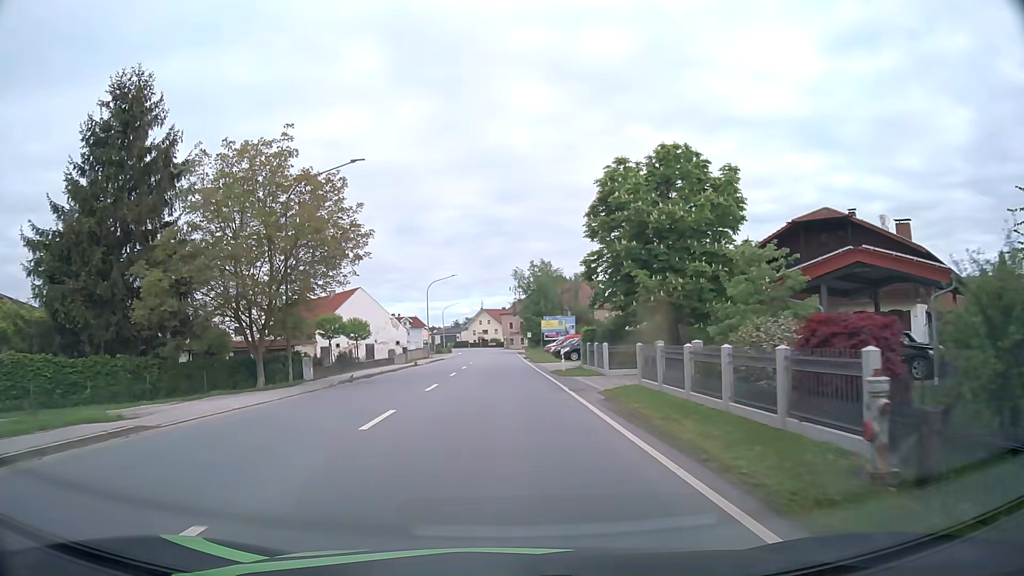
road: primary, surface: asphalt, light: Day
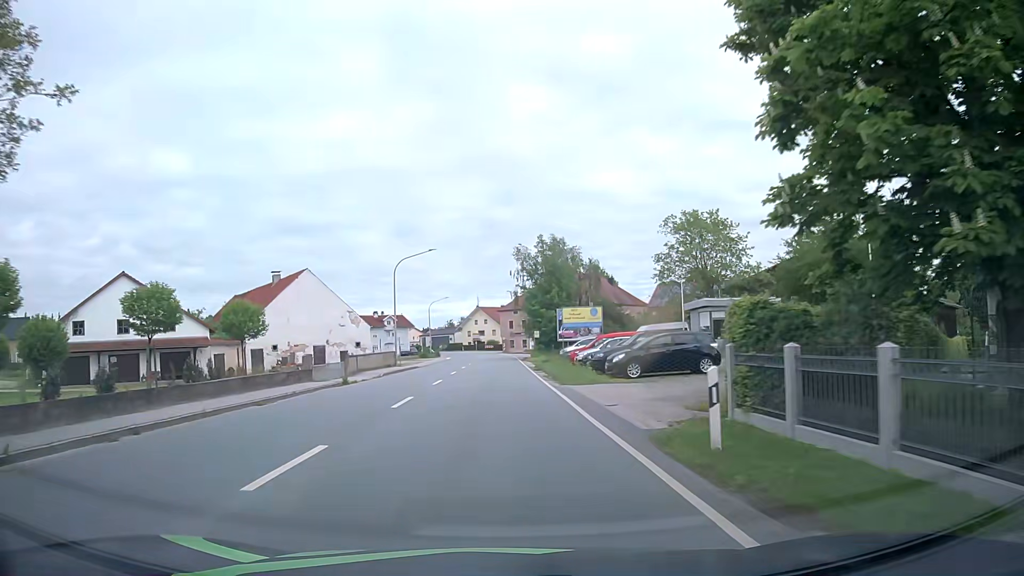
(0.0, +22.7) m; 0°
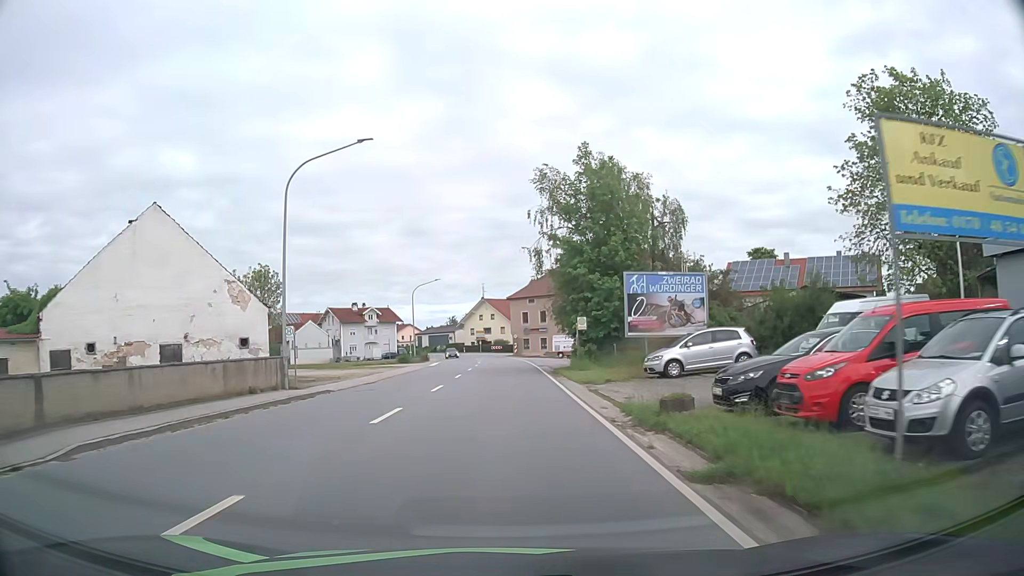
(-0.2, +30.3) m; -1°
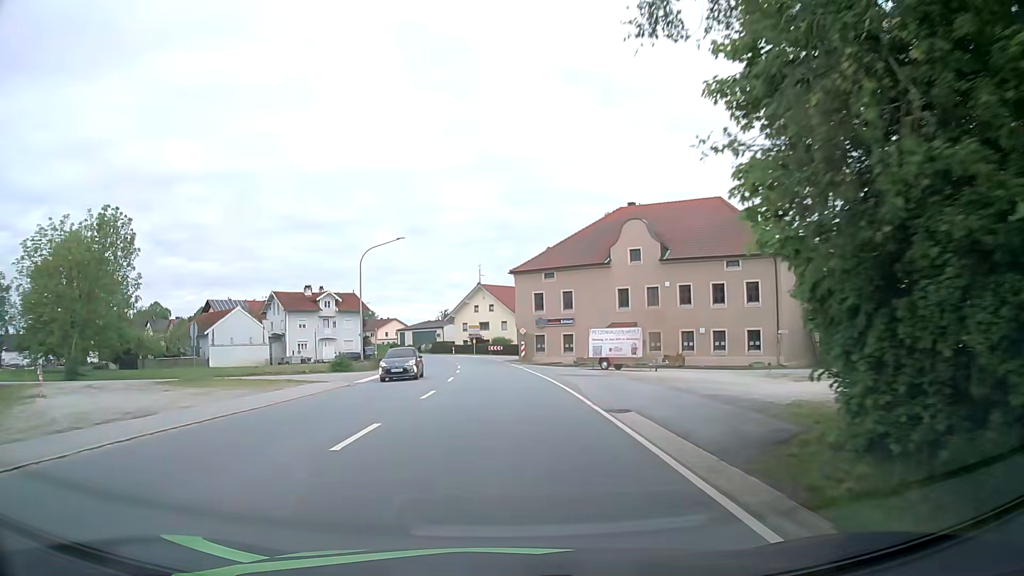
(+0.1, +30.5) m; 0°
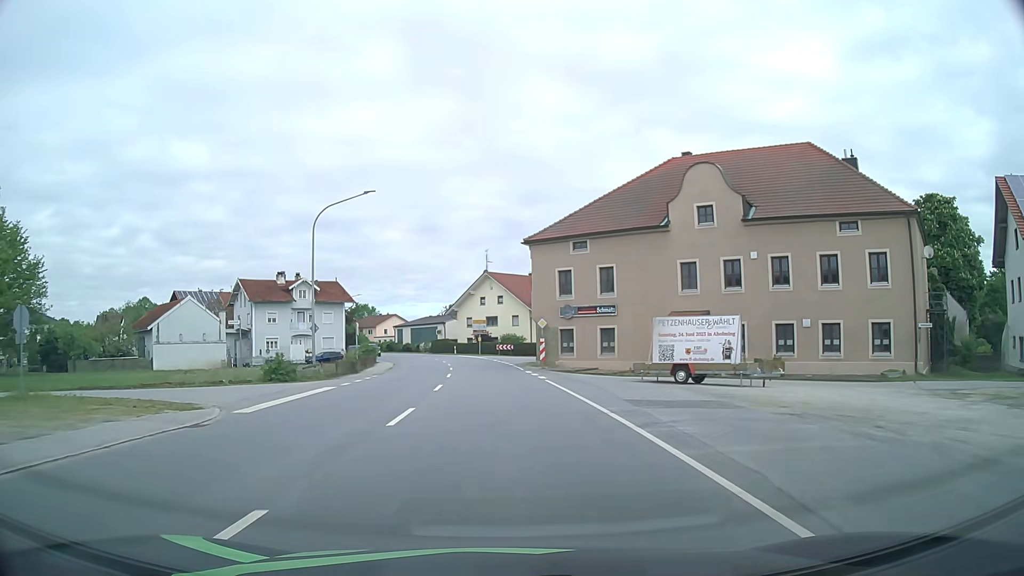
(-0.2, +15.3) m; -1°
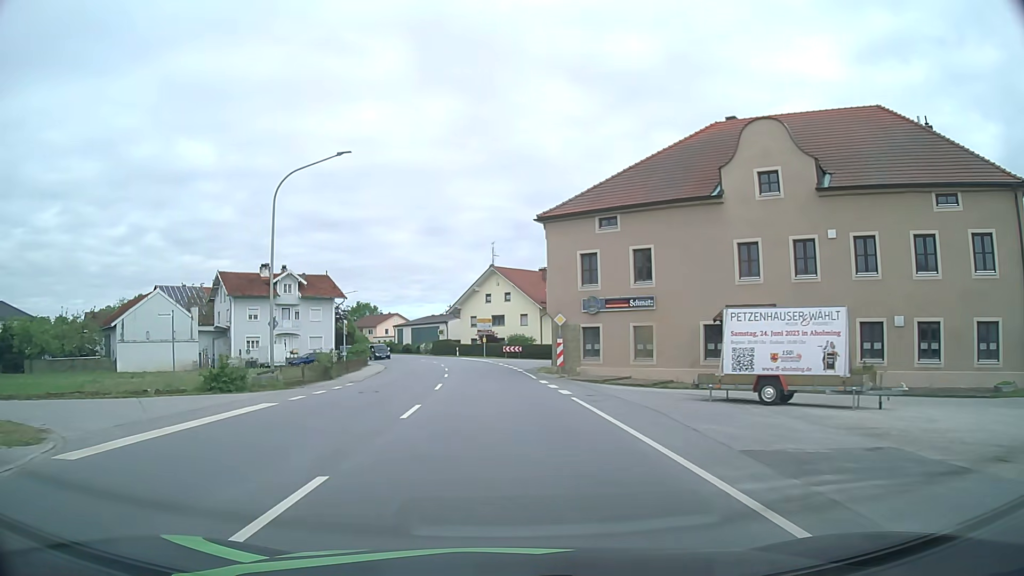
(0.0, +7.7) m; -1°
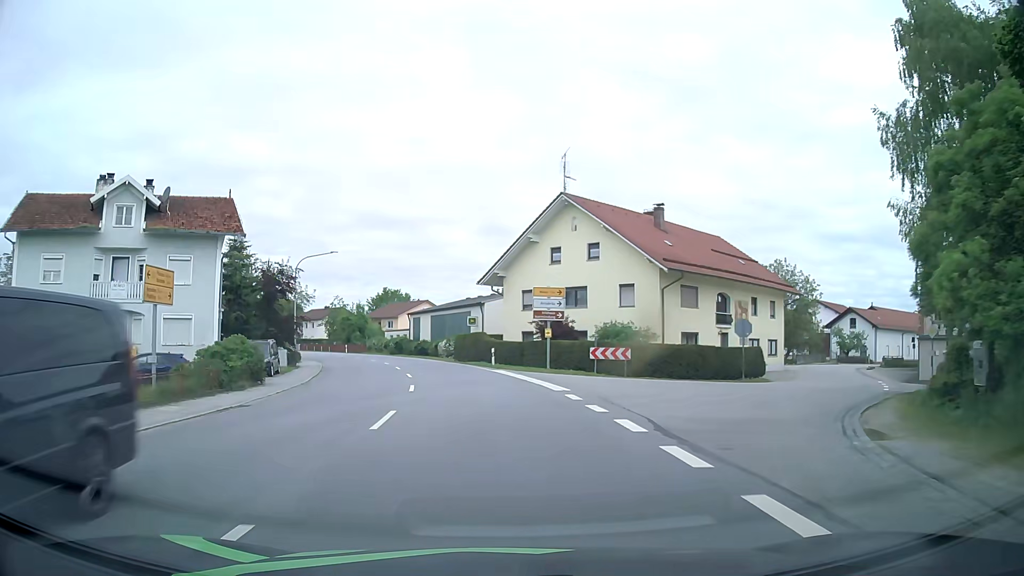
(-1.2, +38.2) m; -4°
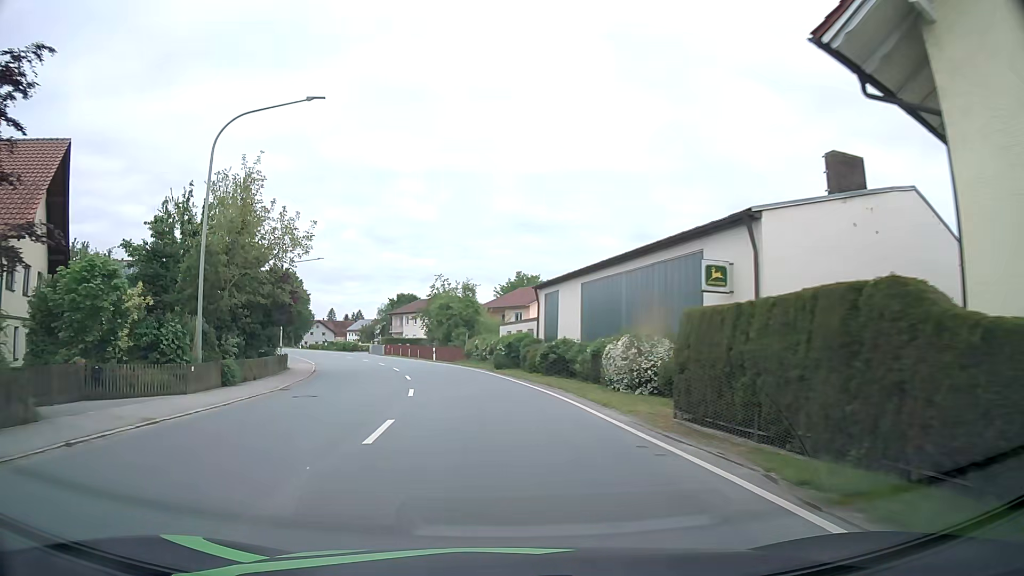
(-4.0, +37.7) m; -13°
(0, +10) (-1, +20) (-2, +30) (-4, +40) (-7, +49) (-10, +59) (-14, +68) (-18, +77) (-23, +86) (-27, +95) m
